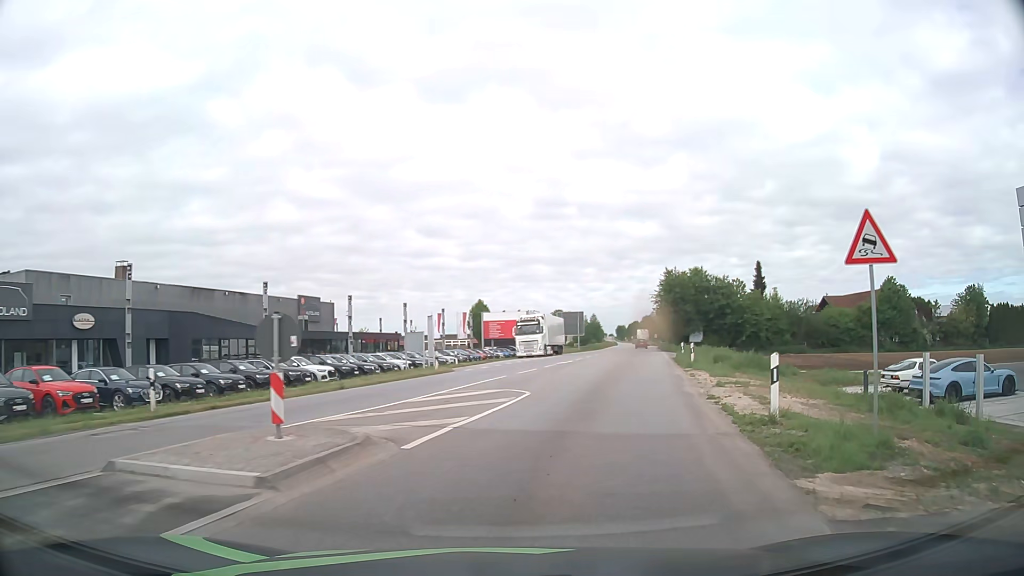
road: primary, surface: asphalt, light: Day
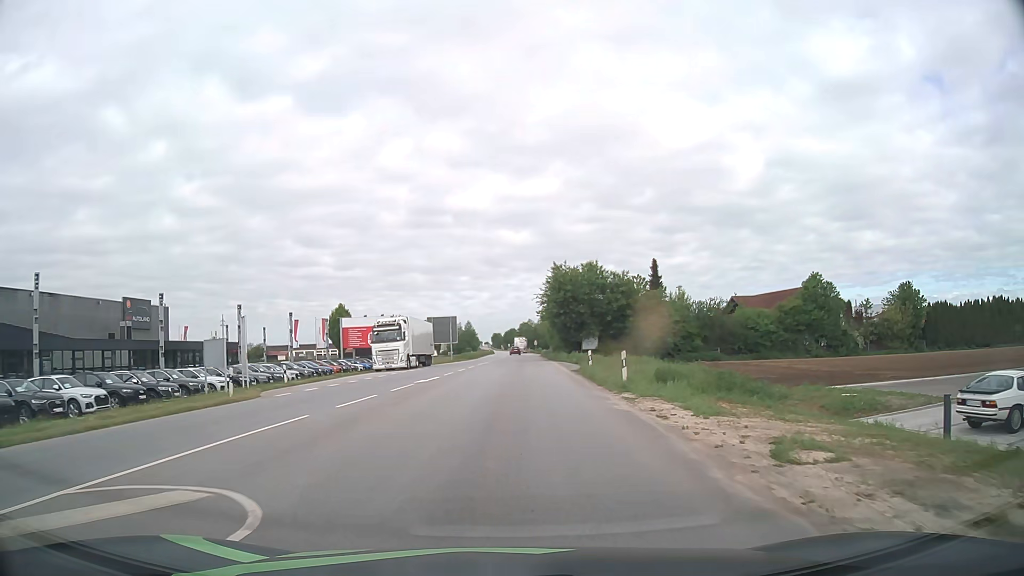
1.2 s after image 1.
(+1.1, +11.7) m; +10°
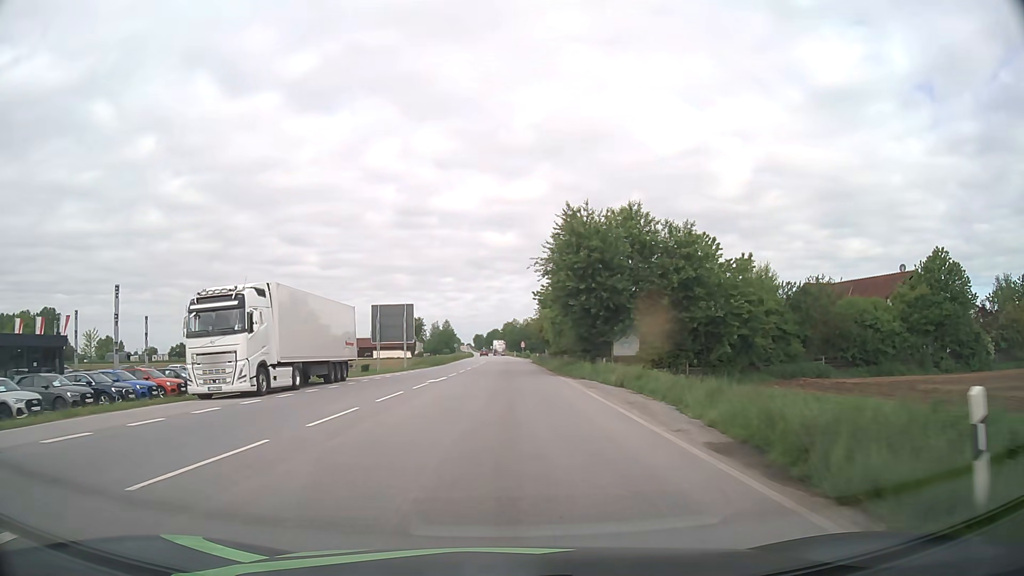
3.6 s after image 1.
(+0.7, +27.8) m; +2°
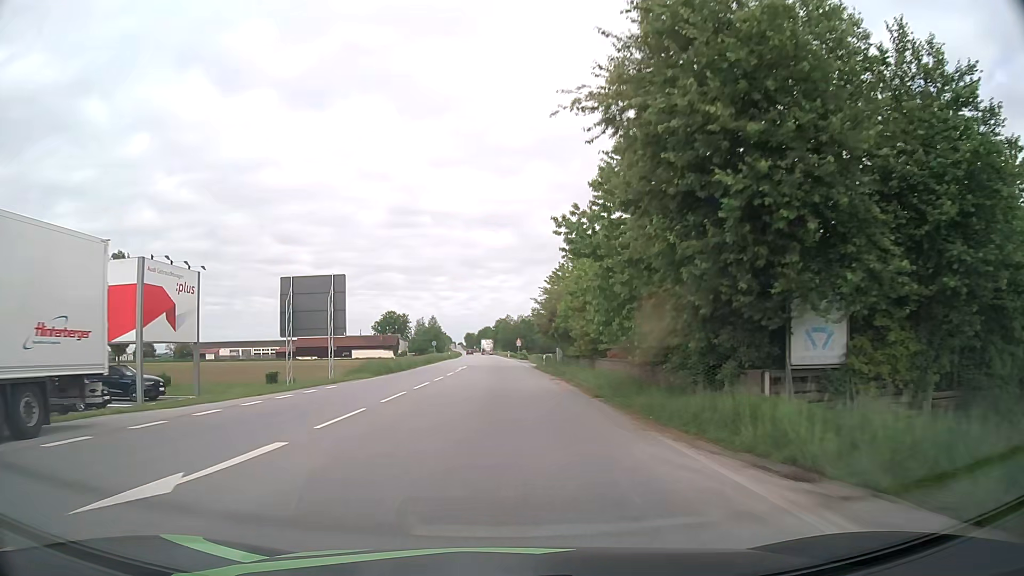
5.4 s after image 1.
(+0.2, +24.6) m; +1°
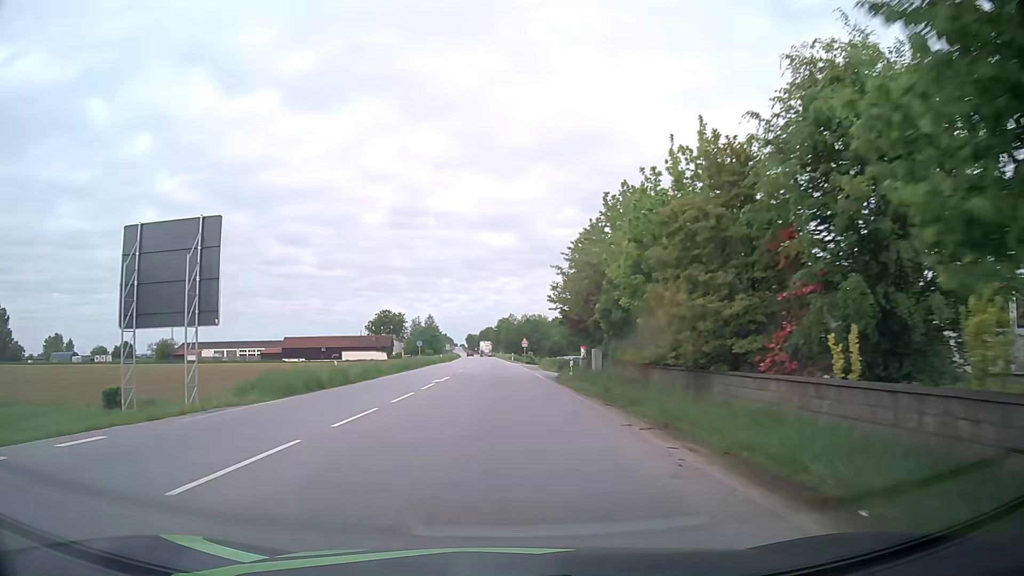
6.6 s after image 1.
(-0.1, +18.0) m; 0°
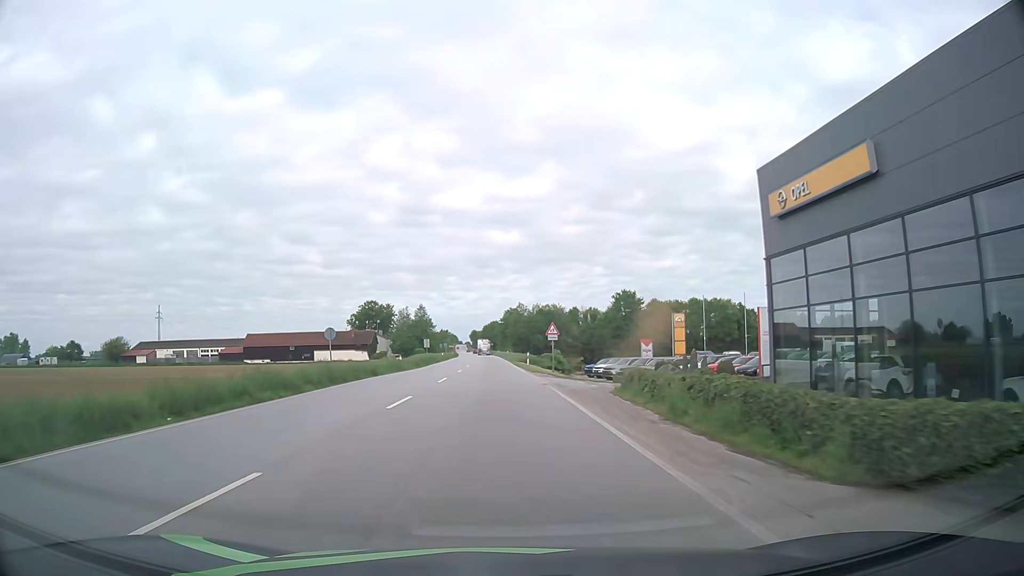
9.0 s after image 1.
(-0.1, +39.2) m; 0°
(0, +10) (0, +20) (0, +30) (0, +40) (-1, +50) (-1, +60) (-1, +70) (-2, +80) (-2, +90) (-2, +100) m
